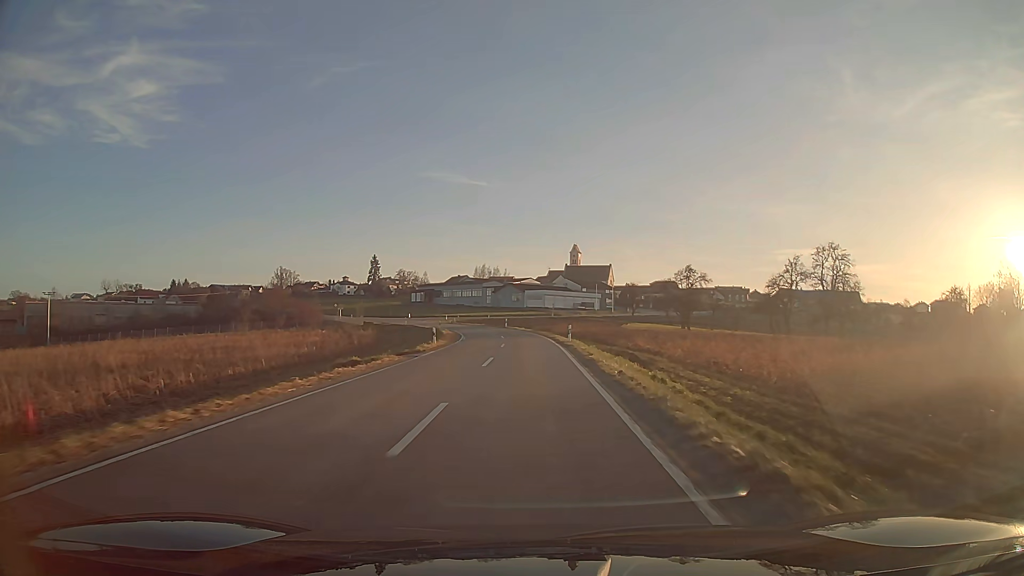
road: tertiary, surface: asphalt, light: Day
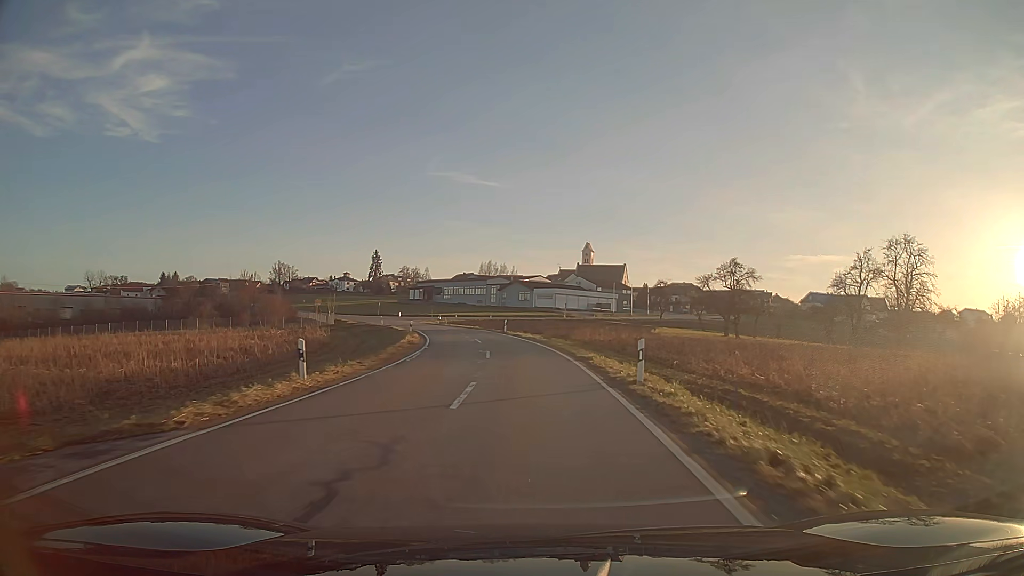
(-0.1, +20.9) m; -1°
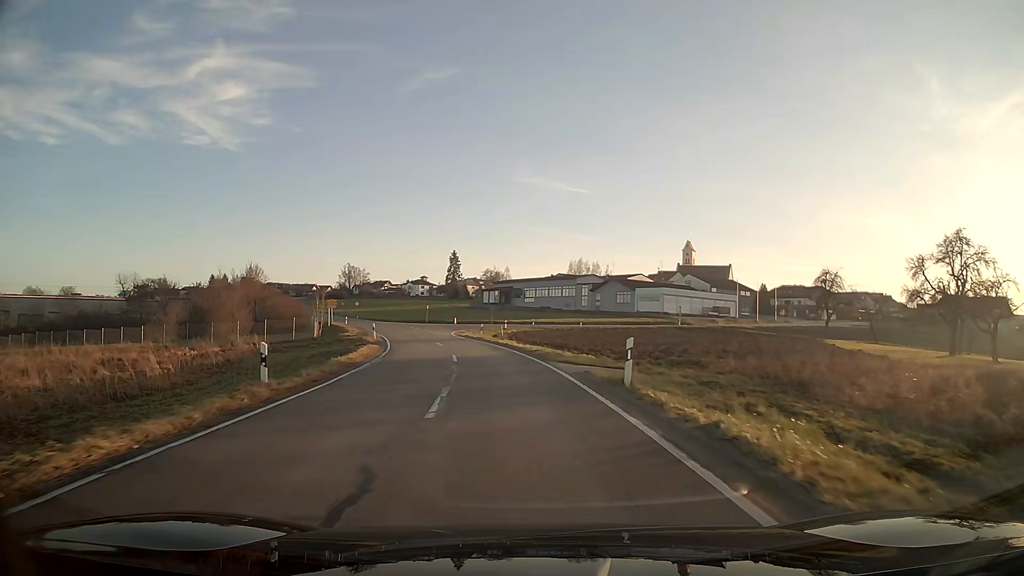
(-2.2, +37.1) m; -8°
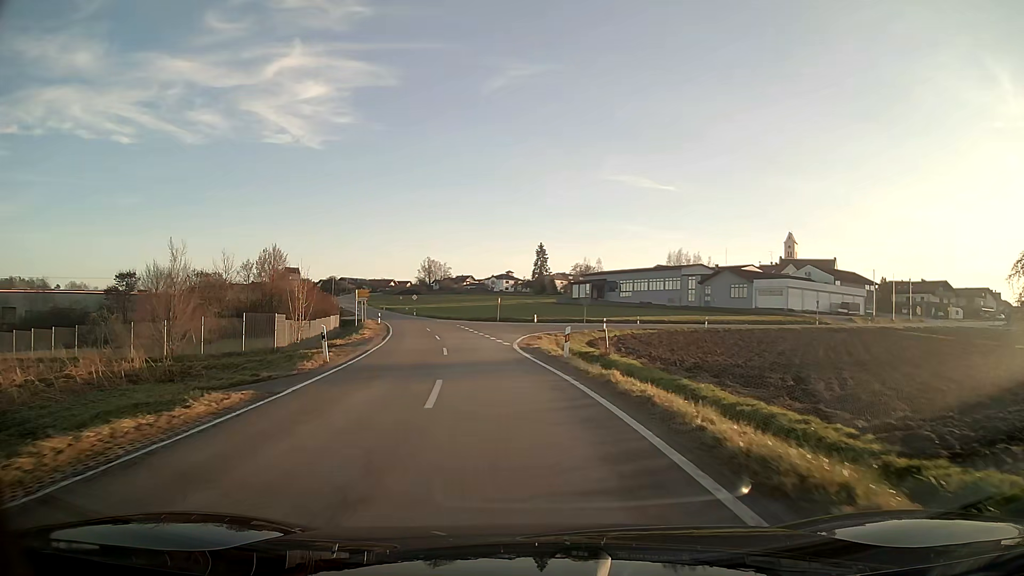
(-1.5, +23.7) m; -8°
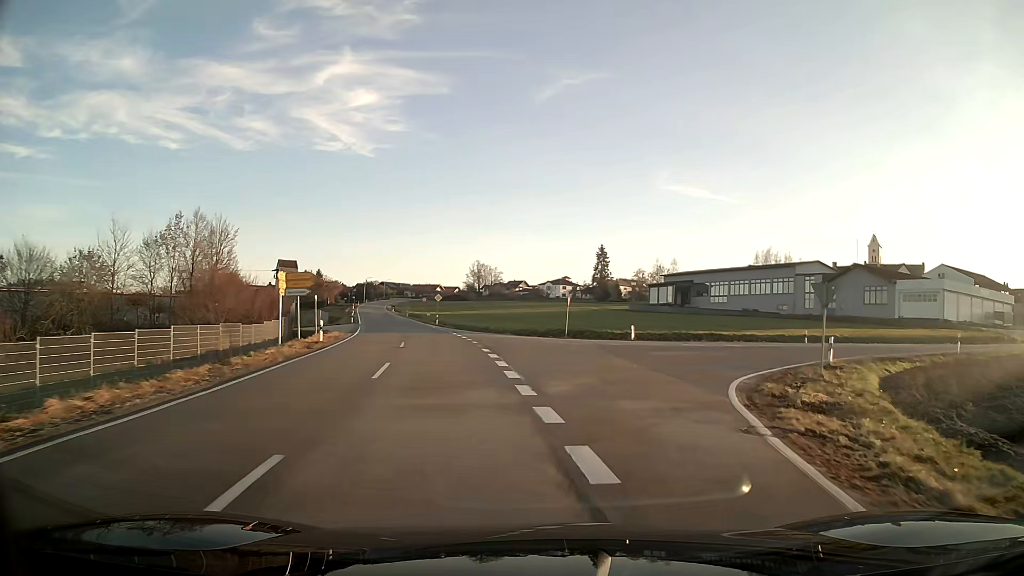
(-2.0, +31.9) m; -2°
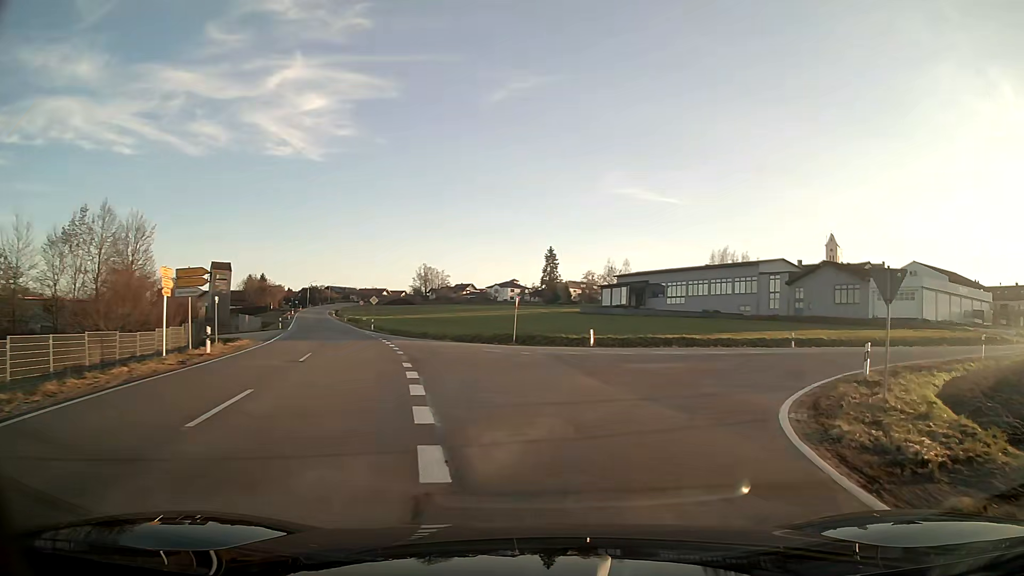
(+0.4, +6.1) m; +7°
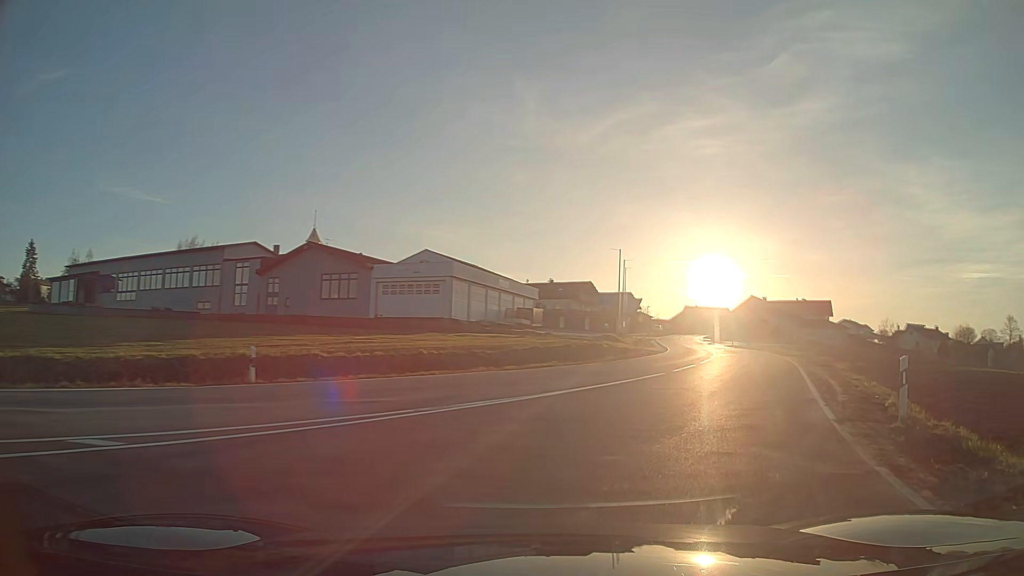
(+7.8, +20.7) m; +46°
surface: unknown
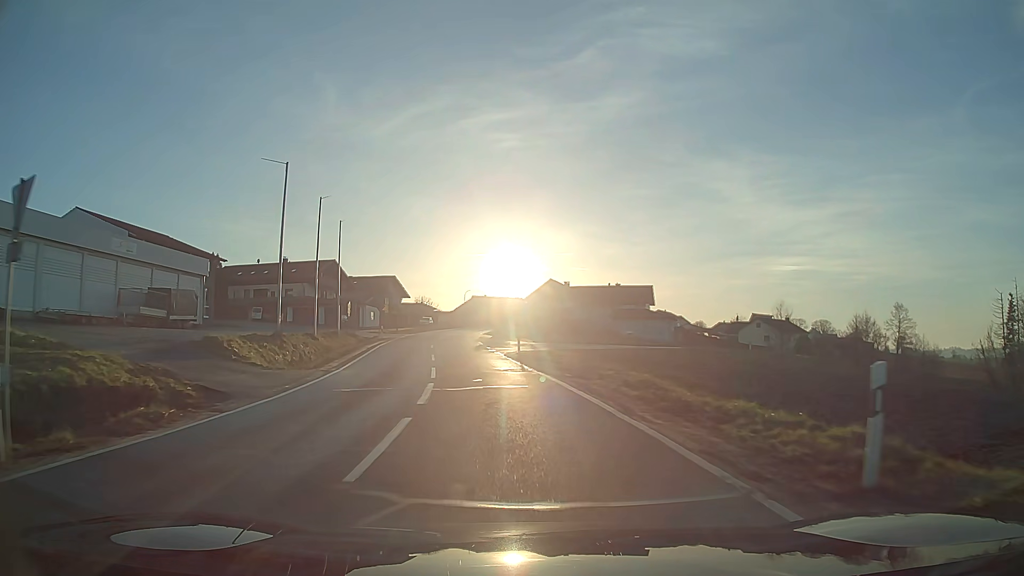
(+7.3, +32.1) m; +12°
